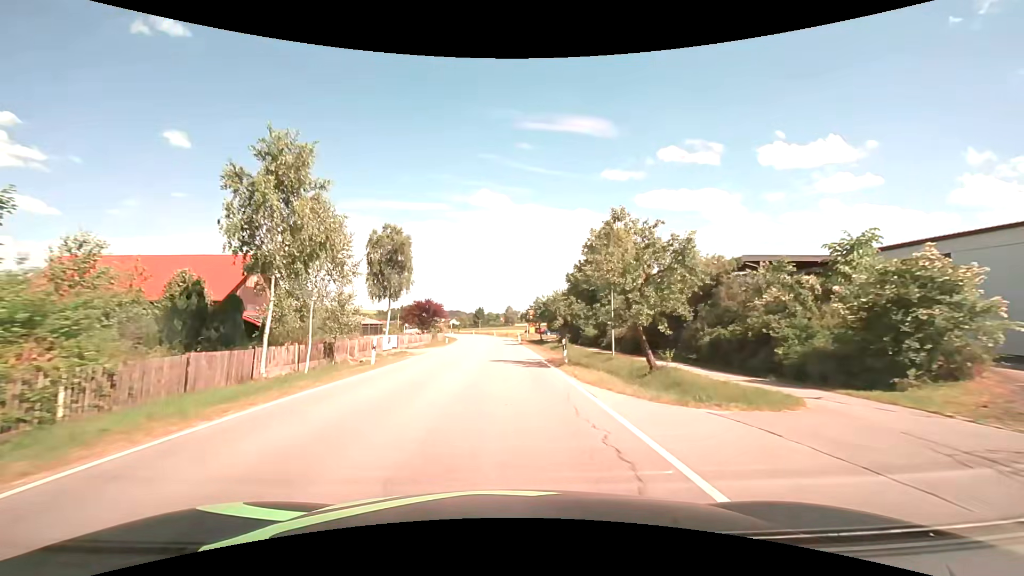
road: secondary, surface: asphalt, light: Day
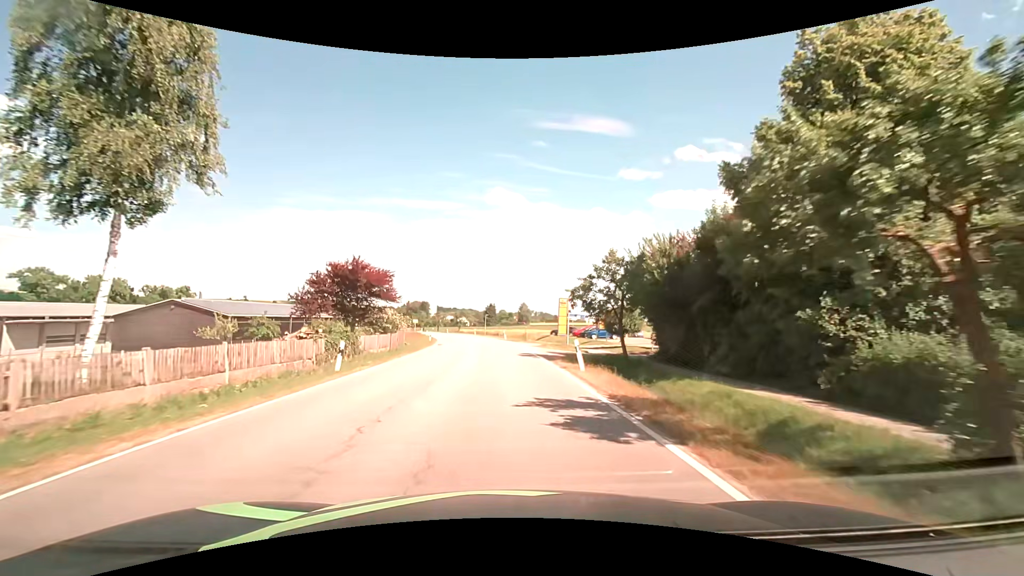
(-0.6, +38.1) m; -1°
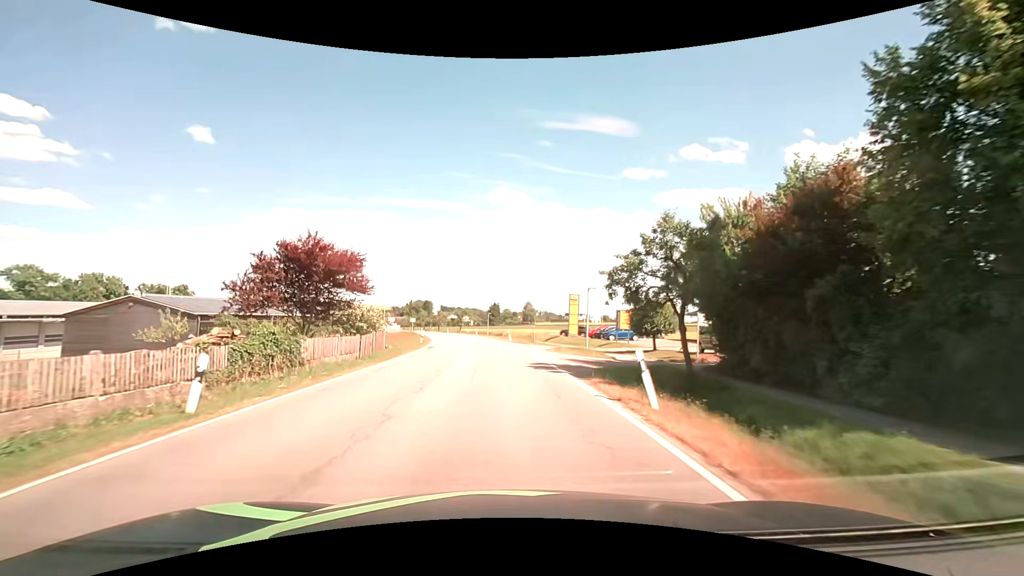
(0.0, +7.6) m; 0°
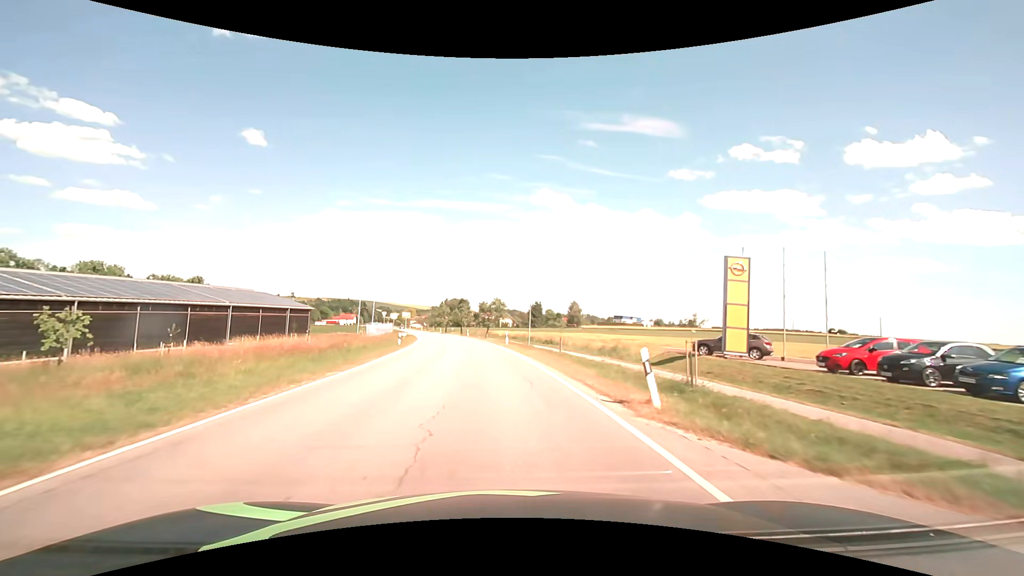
(-1.4, +38.1) m; -5°
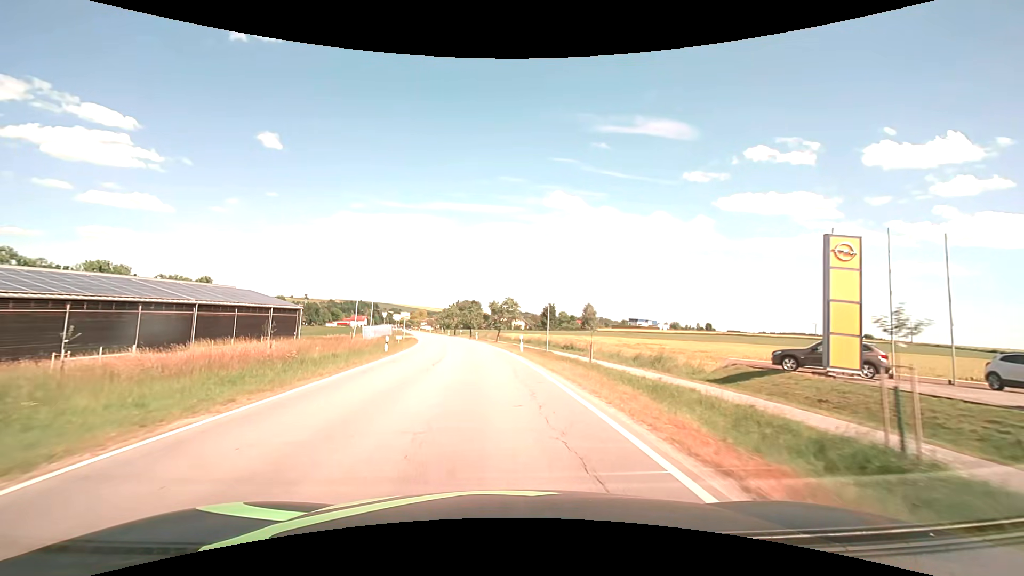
(-0.1, +7.6) m; -1°
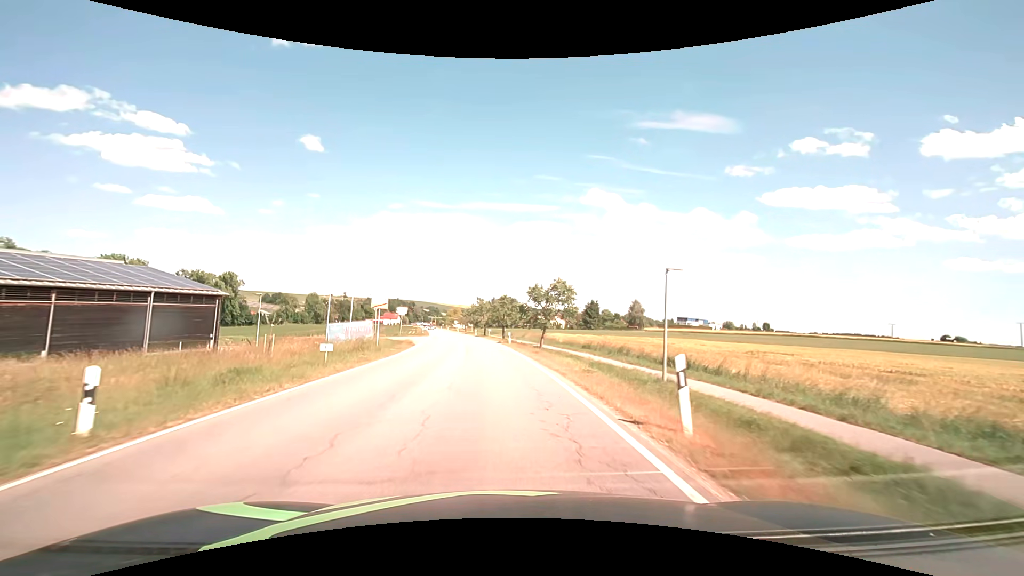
(-0.9, +22.9) m; -4°
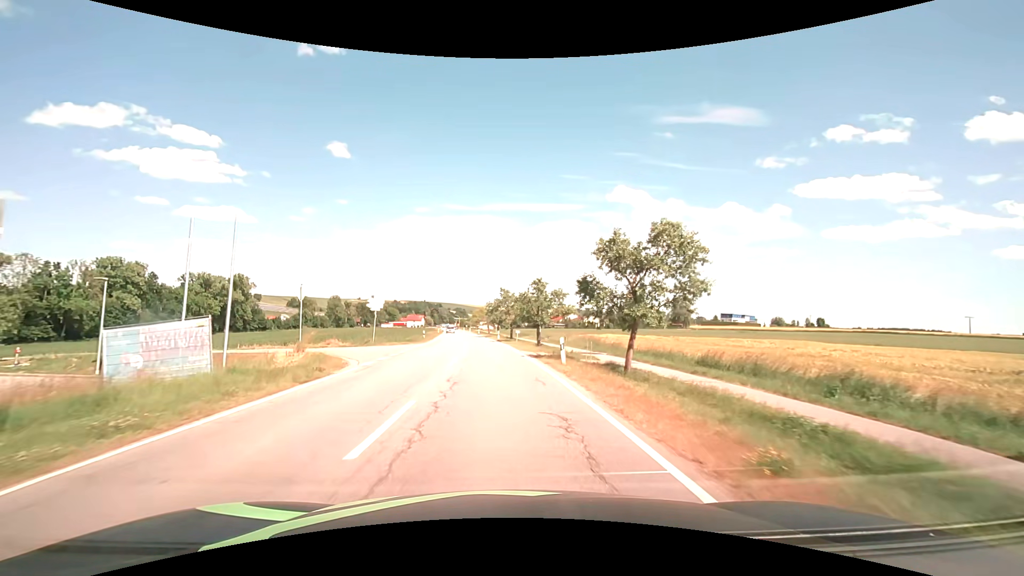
(-0.7, +23.0) m; -3°
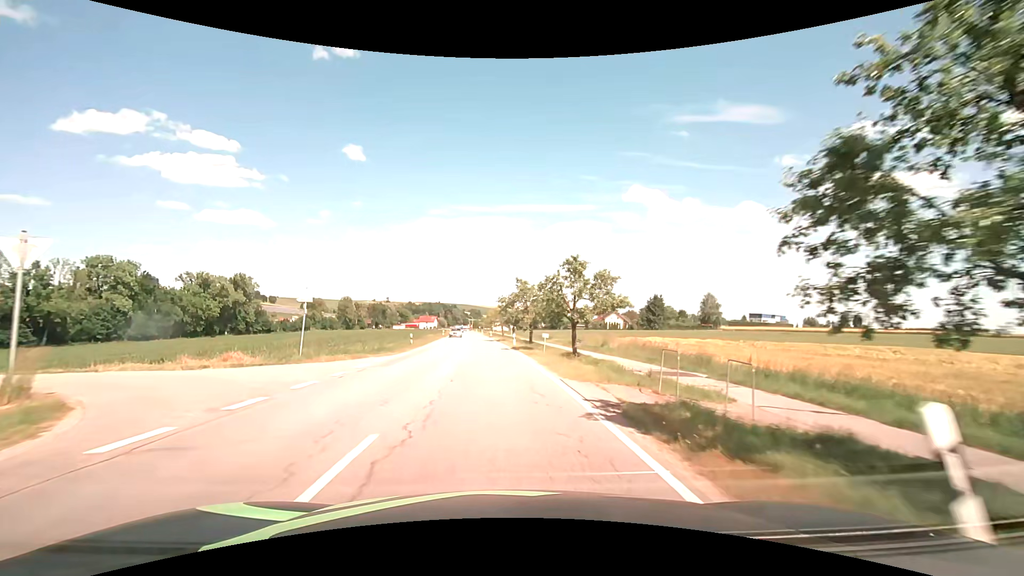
(-0.2, +15.3) m; -2°
(0, +10) (0, +20) (-1, +30) (-2, +40) (-2, +50) (-3, +60) (-4, +70) (-5, +80) (-6, +90) (-6, +100) m
